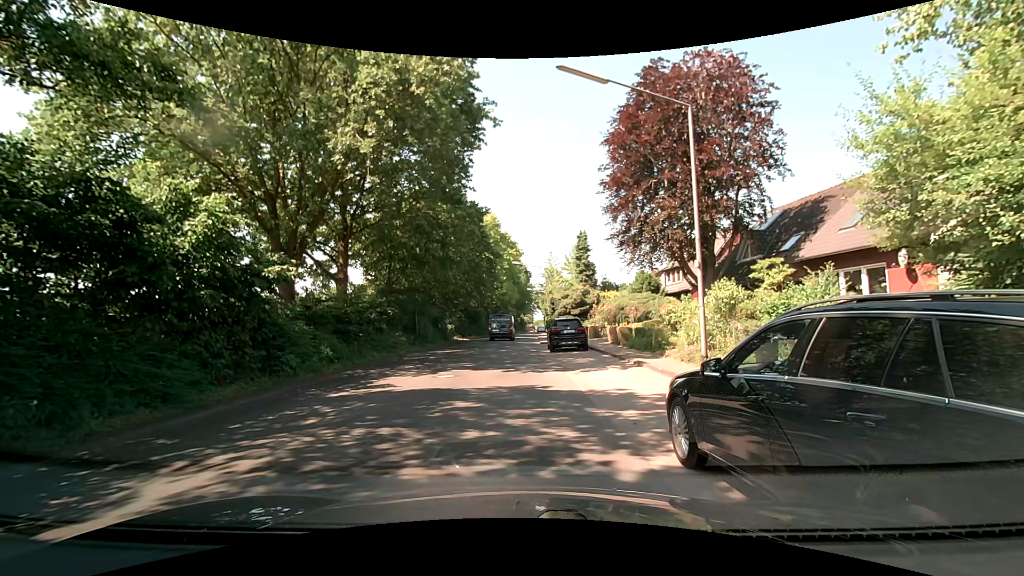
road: unclassified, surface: asphalt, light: Day
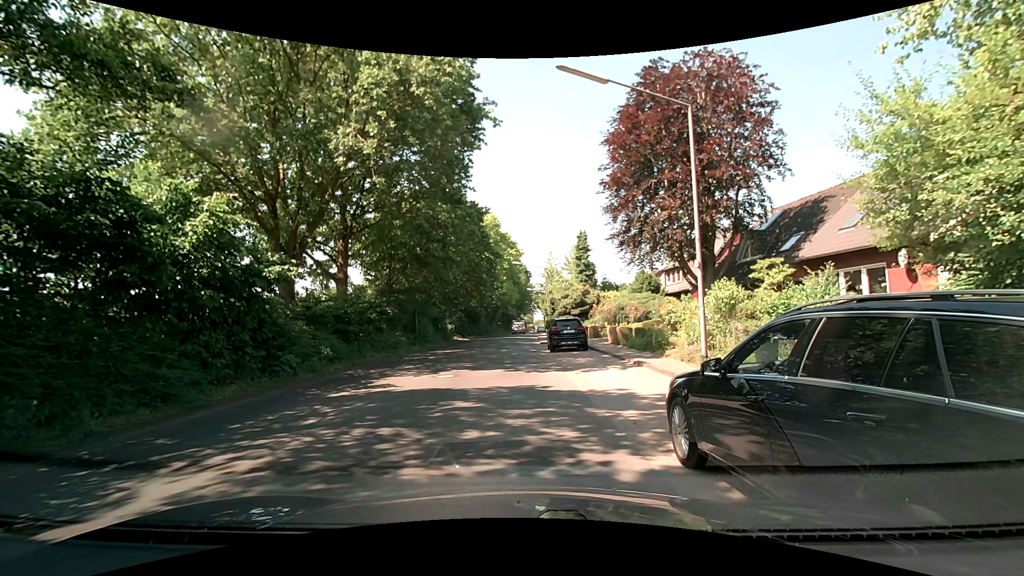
(0.0, 0.0) m; 0°
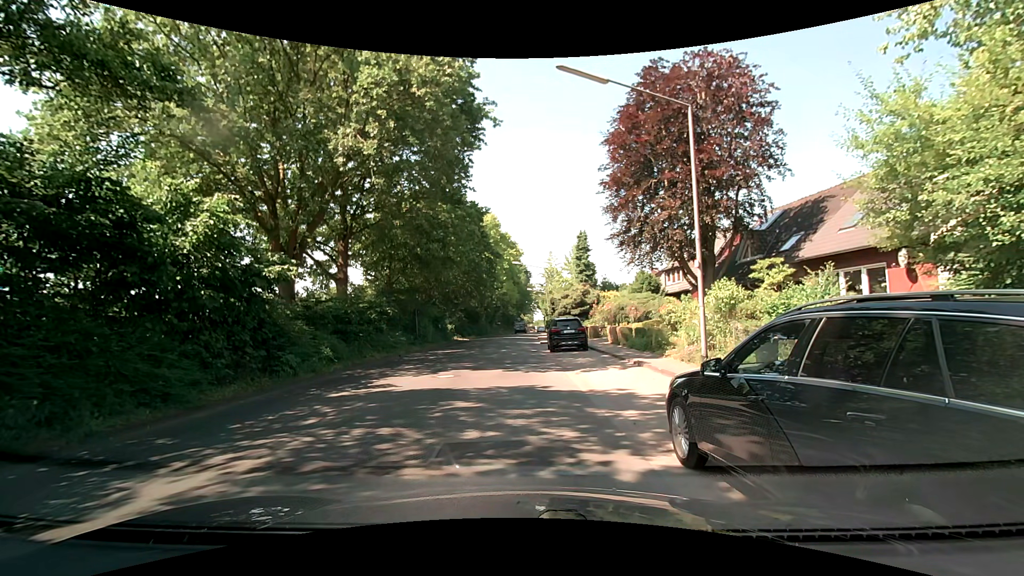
(0.0, 0.0) m; 0°
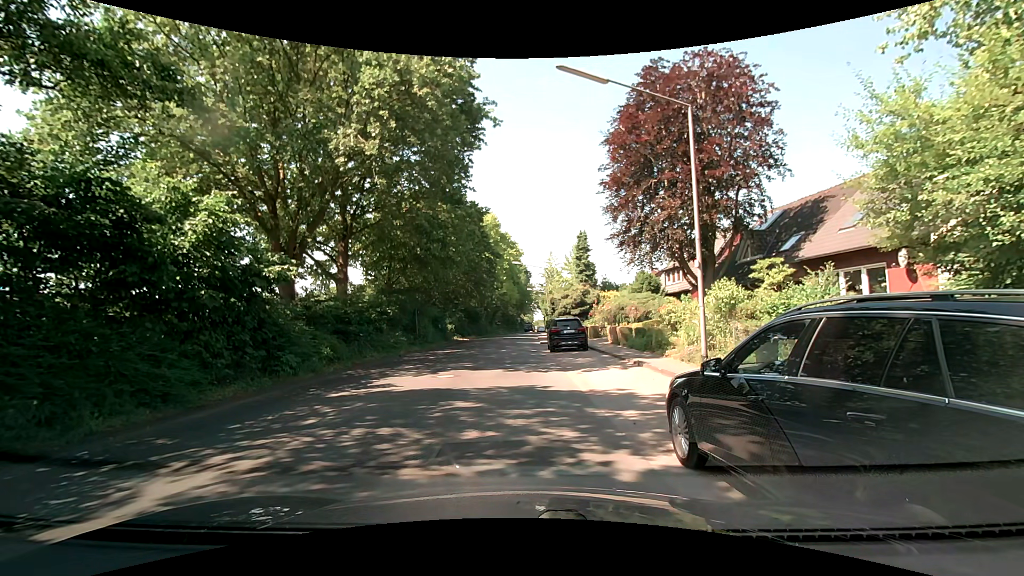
(0.0, 0.0) m; 0°
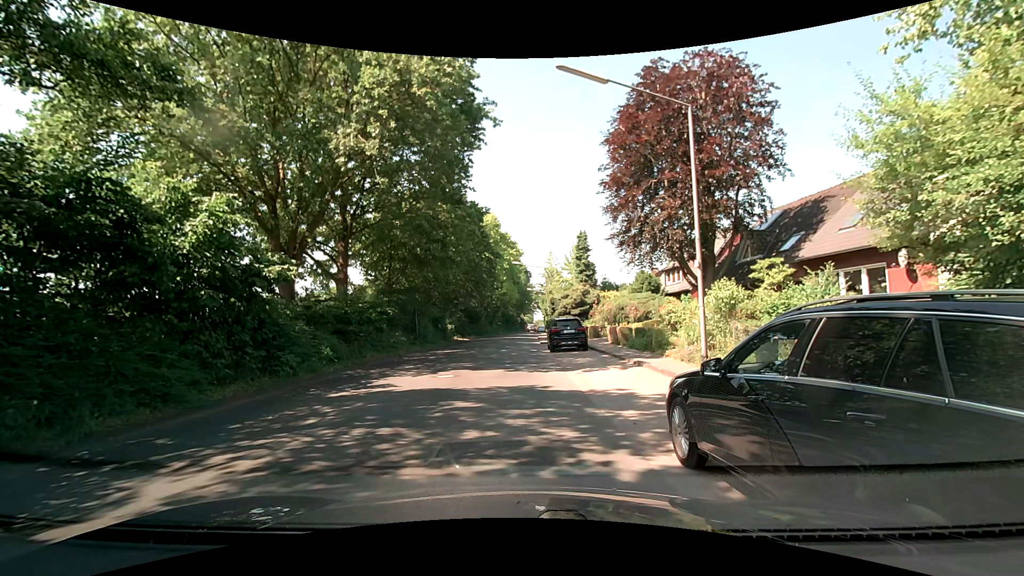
(0.0, 0.0) m; 0°
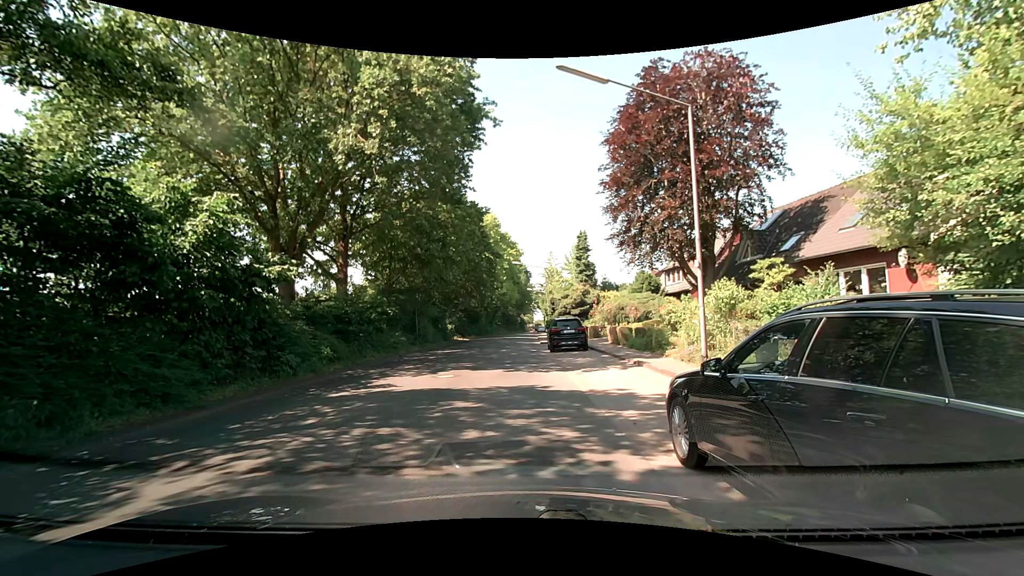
(0.0, 0.0) m; 0°
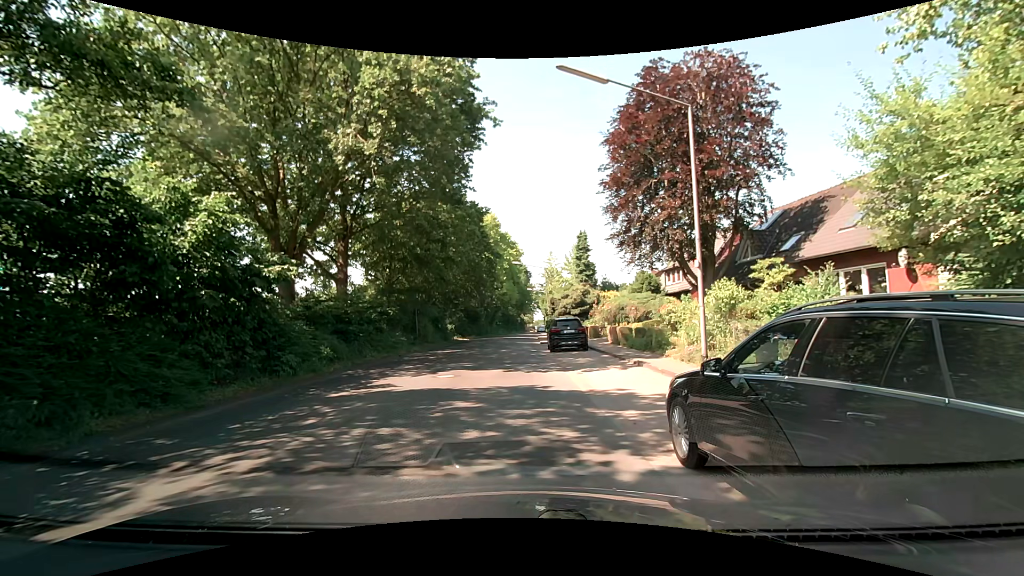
(0.0, 0.0) m; 0°
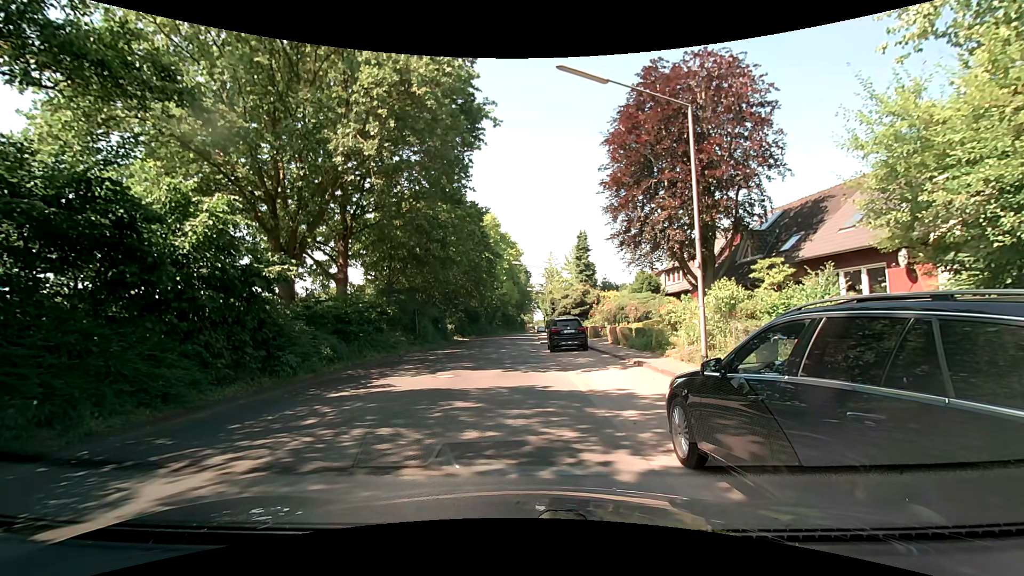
(0.0, 0.0) m; 0°
